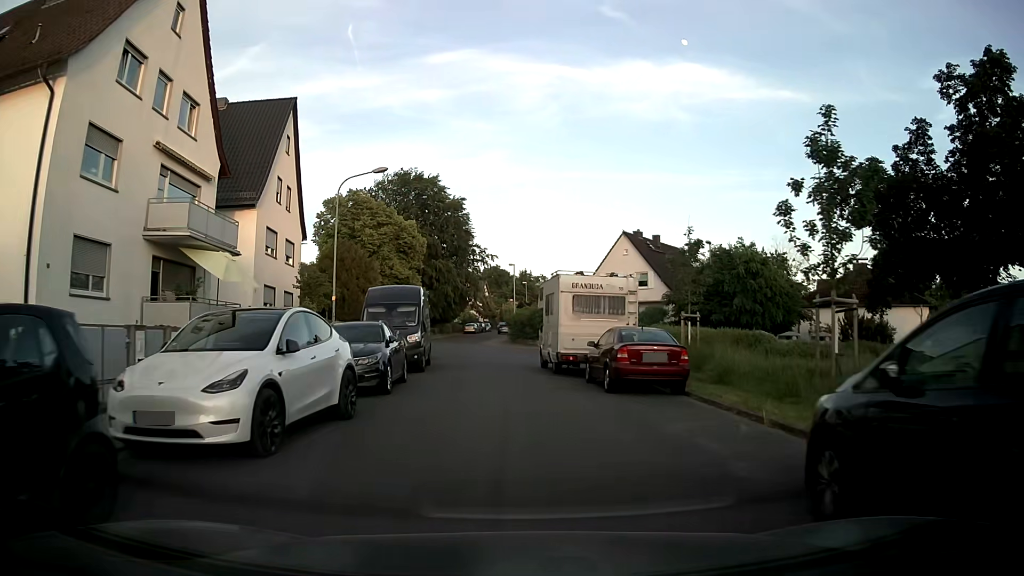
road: residential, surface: asphalt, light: Day
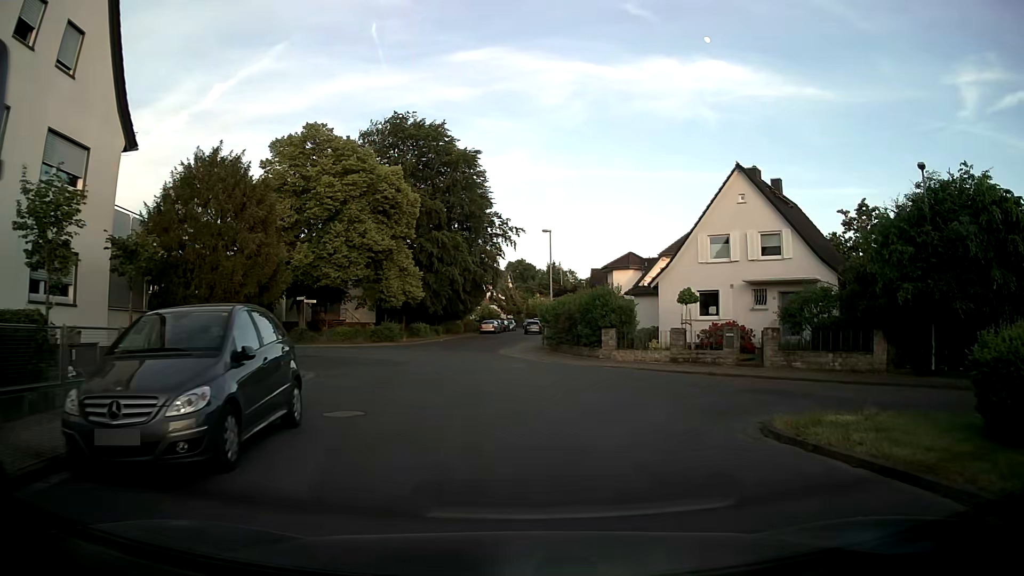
(-0.8, +22.3) m; -3°
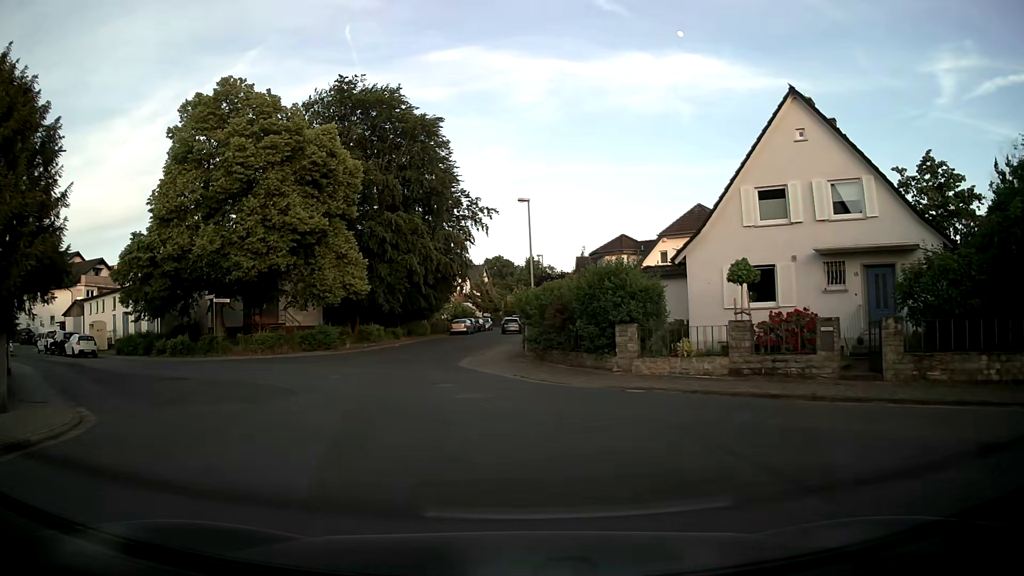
(+0.4, +10.1) m; +3°
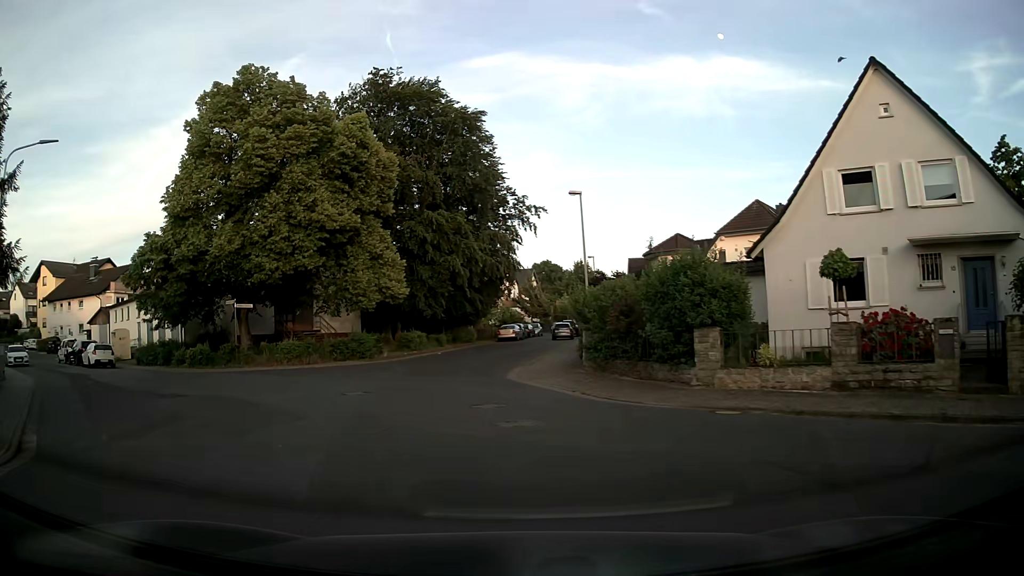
(-0.1, +3.1) m; -3°
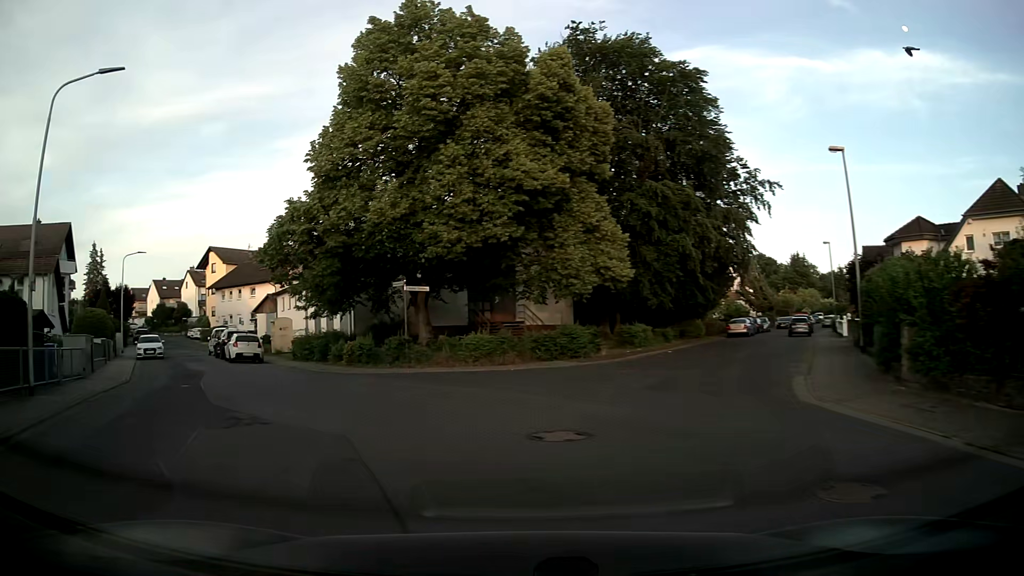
(-1.1, +7.1) m; -18°
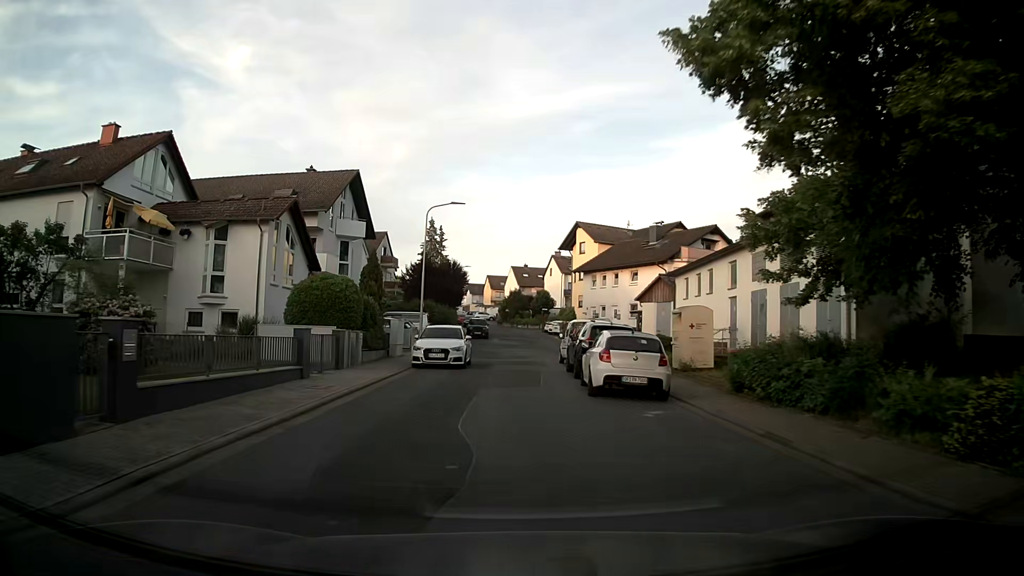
(-6.7, +17.4) m; -33°
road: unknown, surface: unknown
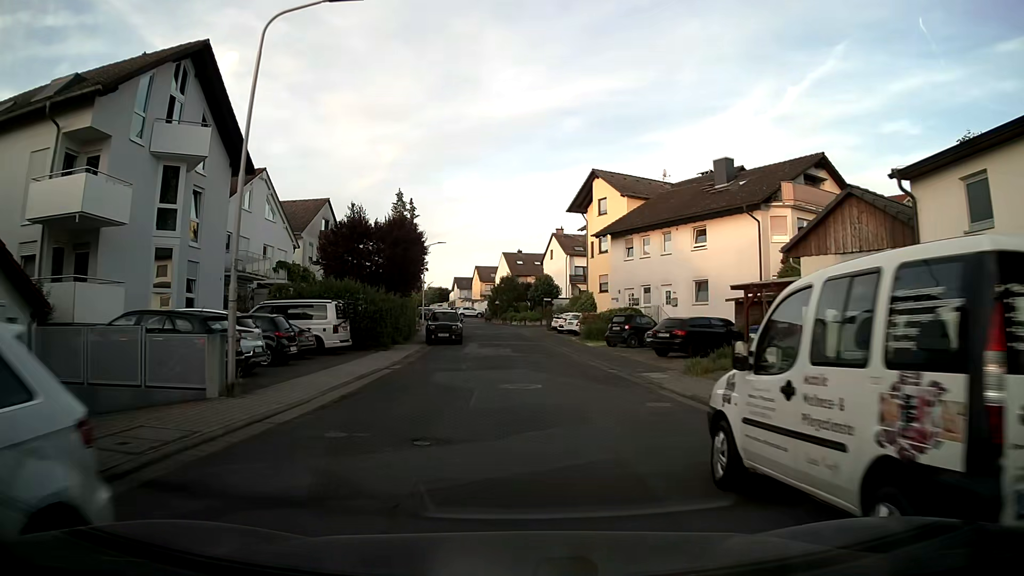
(+0.1, +23.0) m; +1°
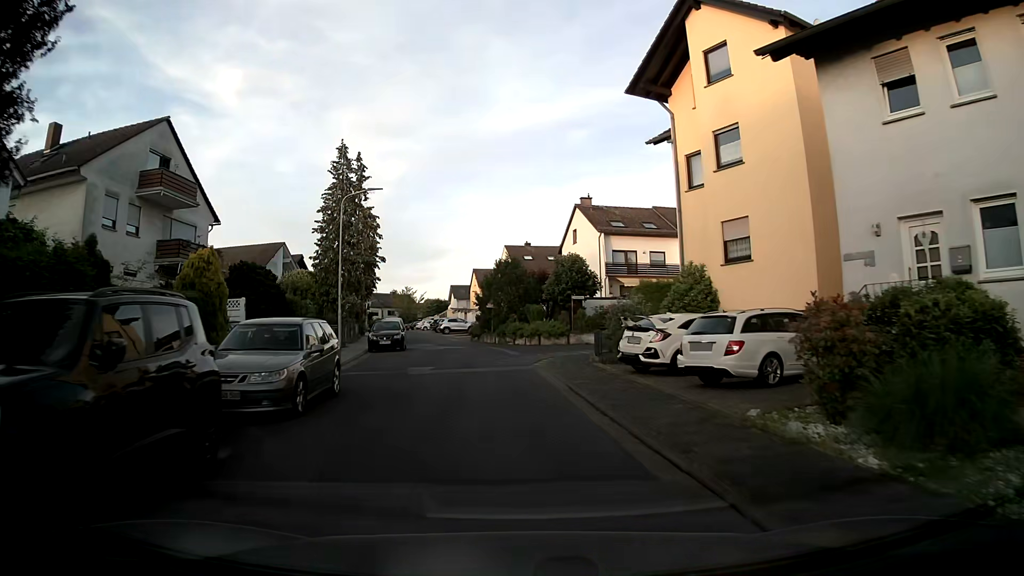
(+0.1, +30.0) m; -1°
(0, +10) (-1, +20) (-2, +30) (-3, +40) (-5, +50) (-7, +59) (-9, +69) (-11, +79) (-13, +89) (-15, +99) m
